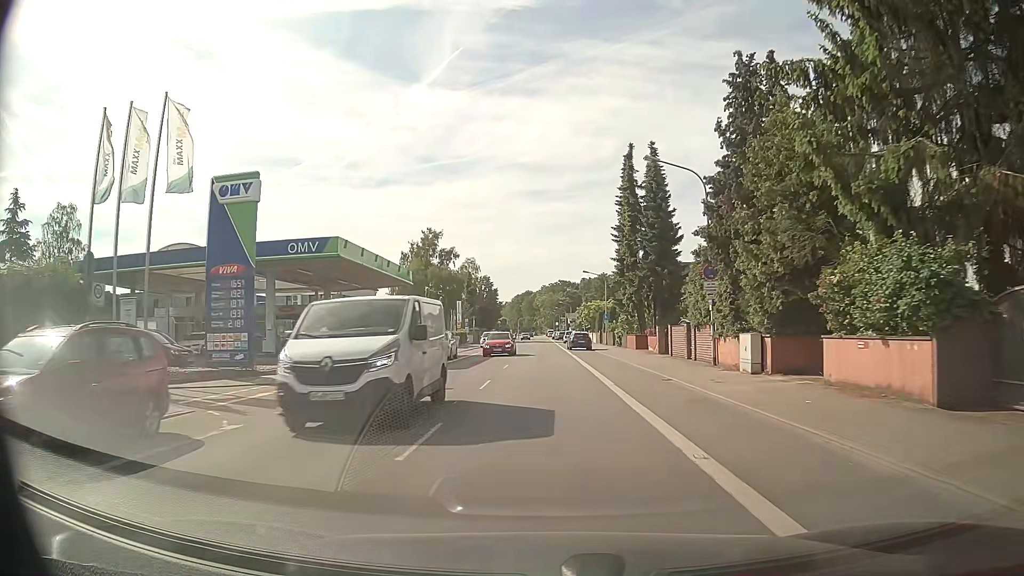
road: primary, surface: asphalt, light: Day
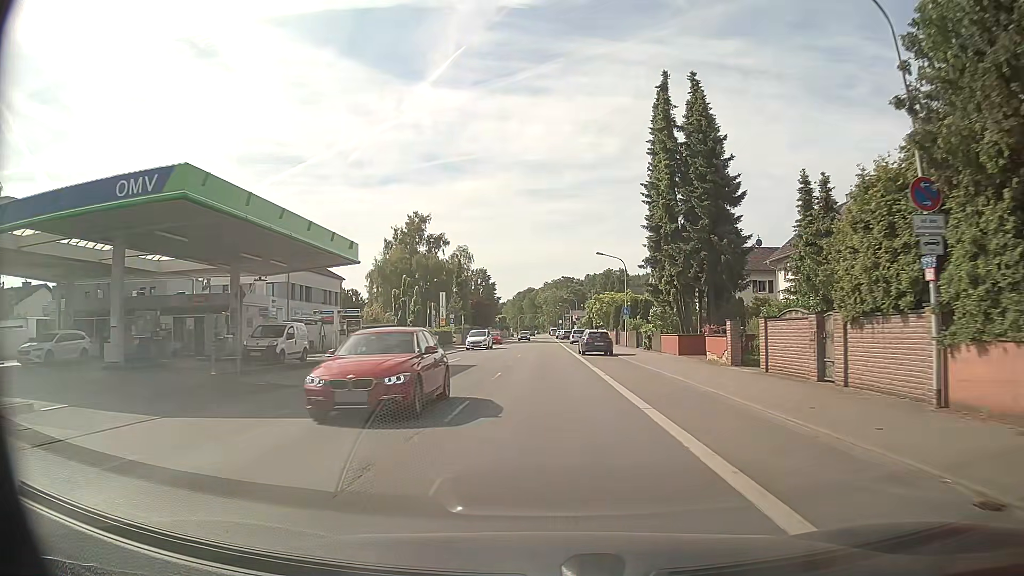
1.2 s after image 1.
(0.0, +15.0) m; 0°
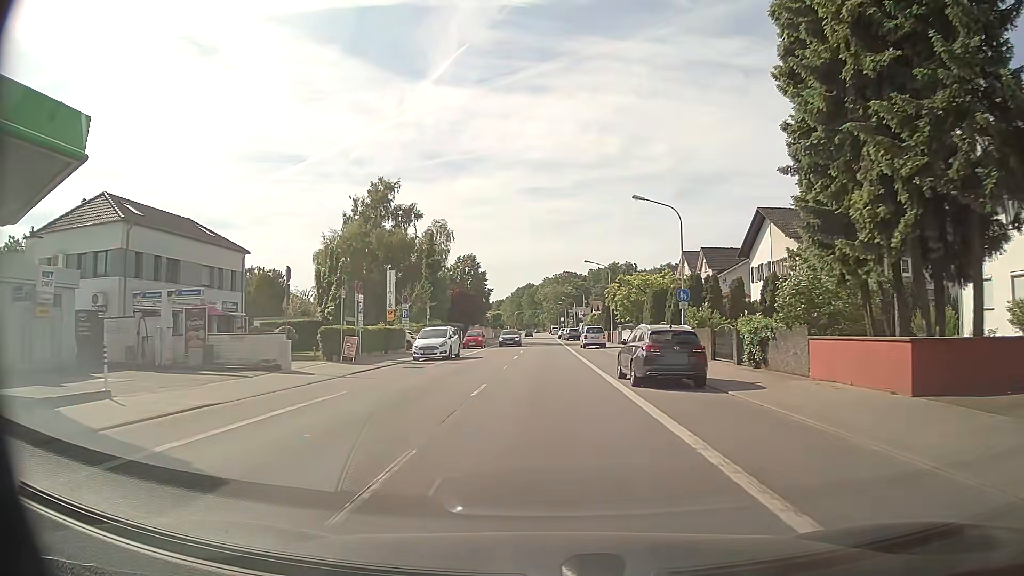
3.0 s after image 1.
(-0.1, +22.7) m; 0°
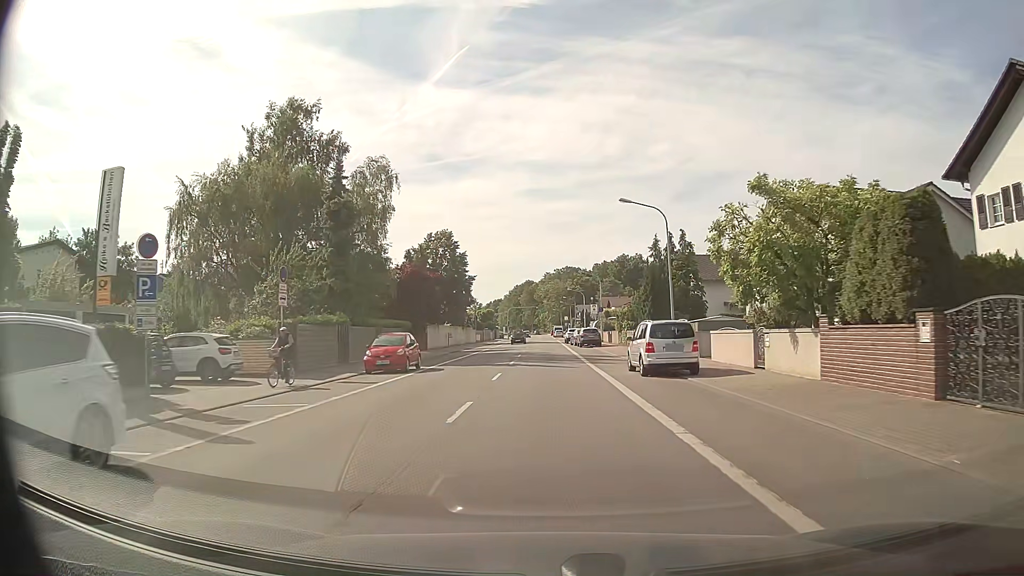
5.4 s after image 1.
(0.0, +30.5) m; 0°
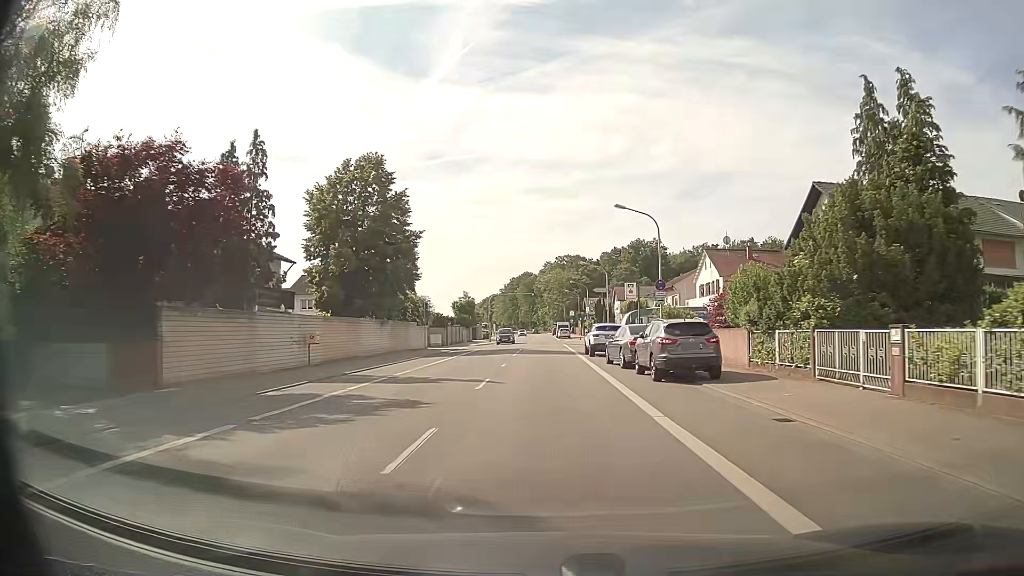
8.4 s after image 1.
(-0.1, +38.5) m; 0°
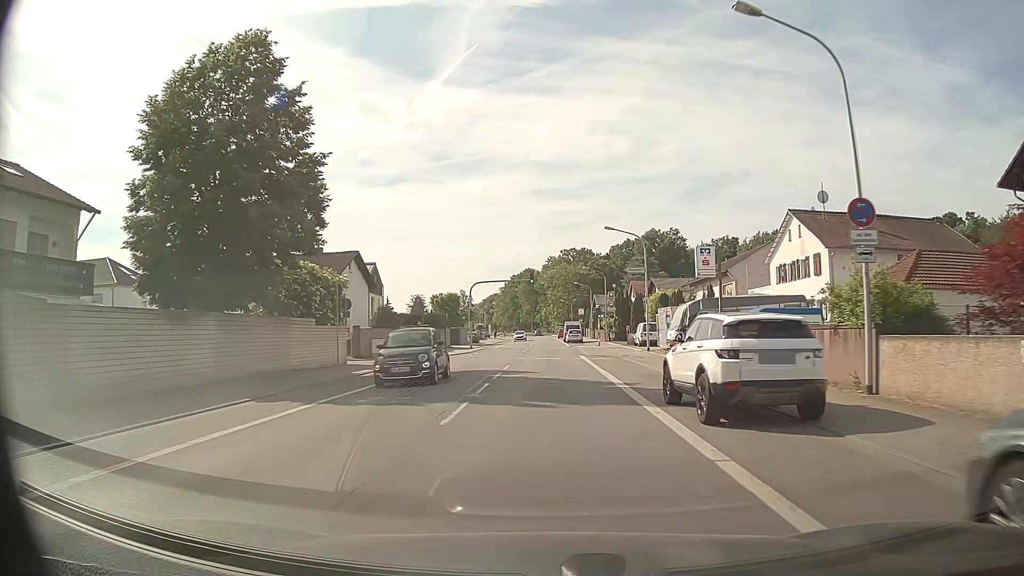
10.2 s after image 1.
(-0.1, +23.3) m; -1°
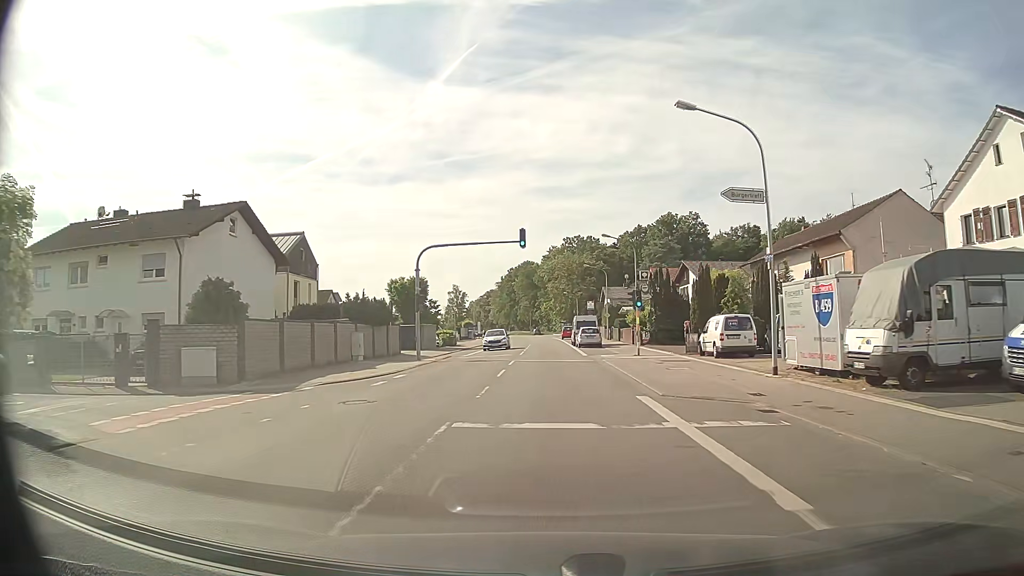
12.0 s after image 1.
(0.0, +23.4) m; +1°
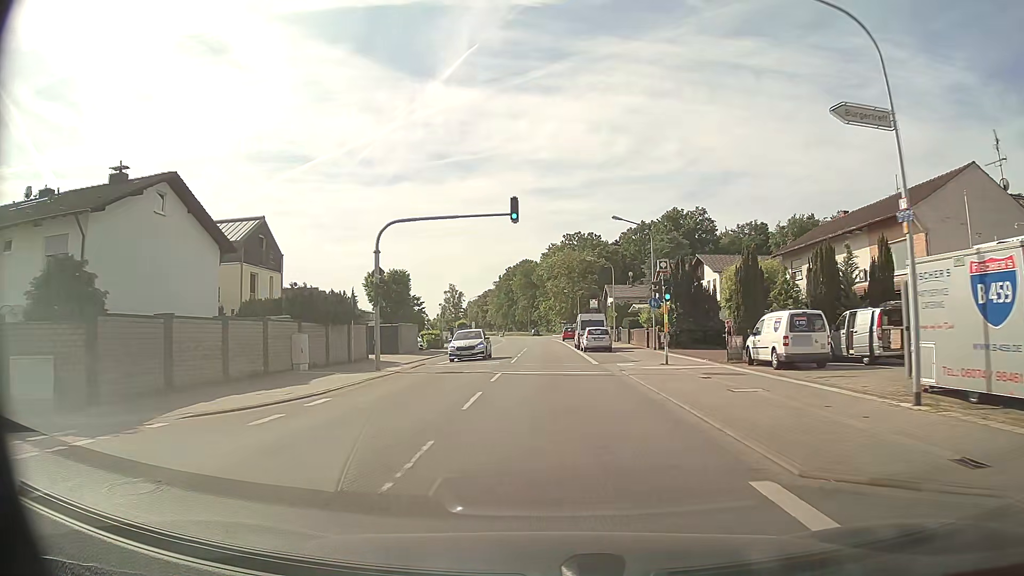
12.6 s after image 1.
(0.0, +7.8) m; -1°
(0, +10) (0, +20) (0, +30) (0, +40) (0, +50) (0, +60) (0, +70) (0, +80) (-1, +90) (-1, +100) m
